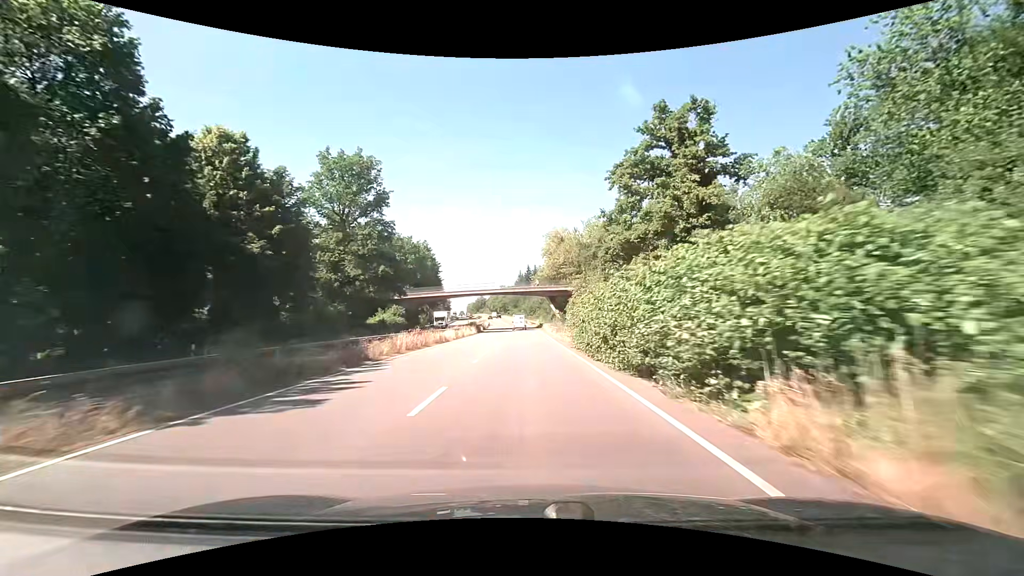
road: trunk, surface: asphalt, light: Day
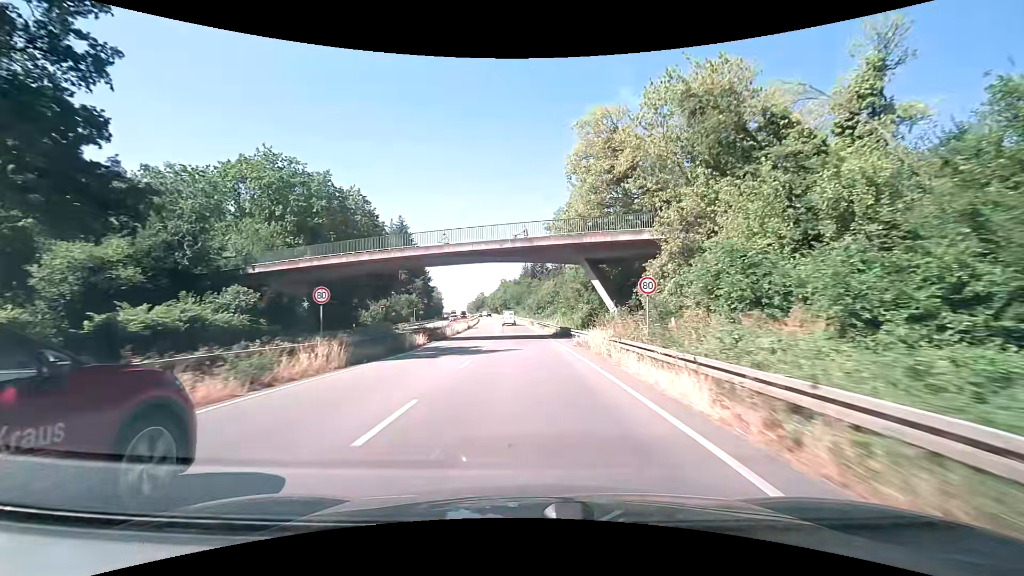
(0.0, +46.9) m; 0°
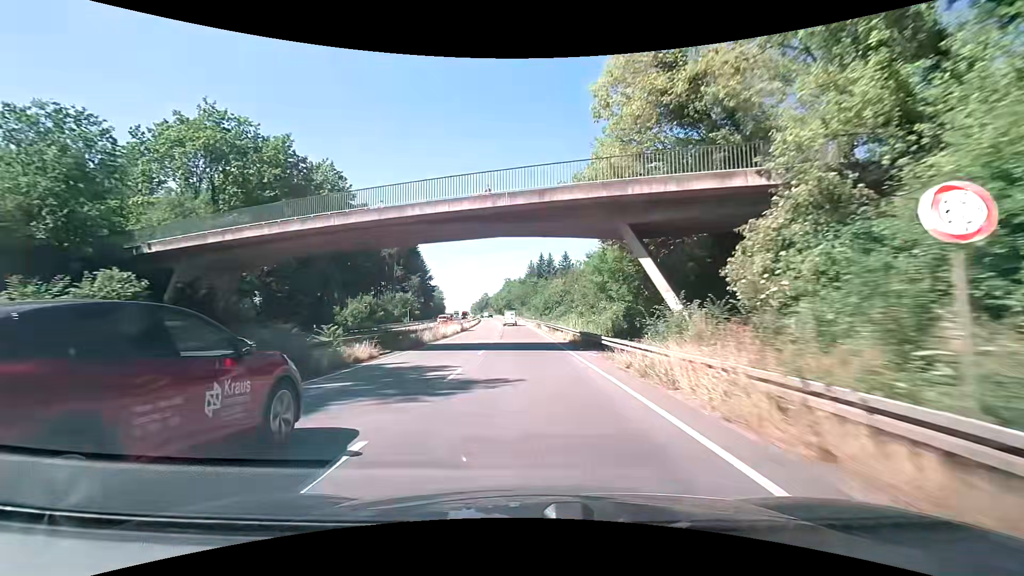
(-0.1, +11.8) m; -1°
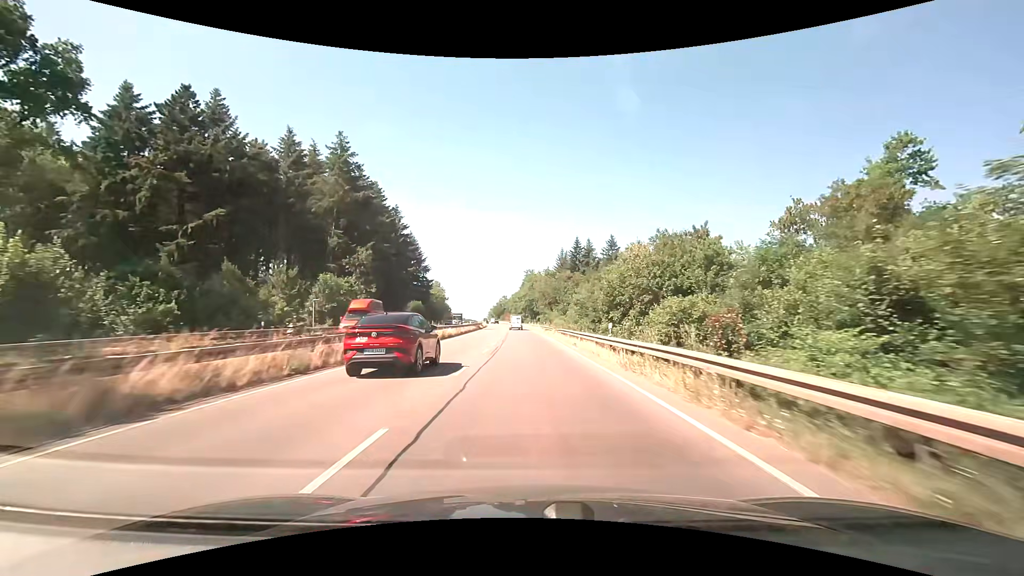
(-1.4, +59.1) m; -3°
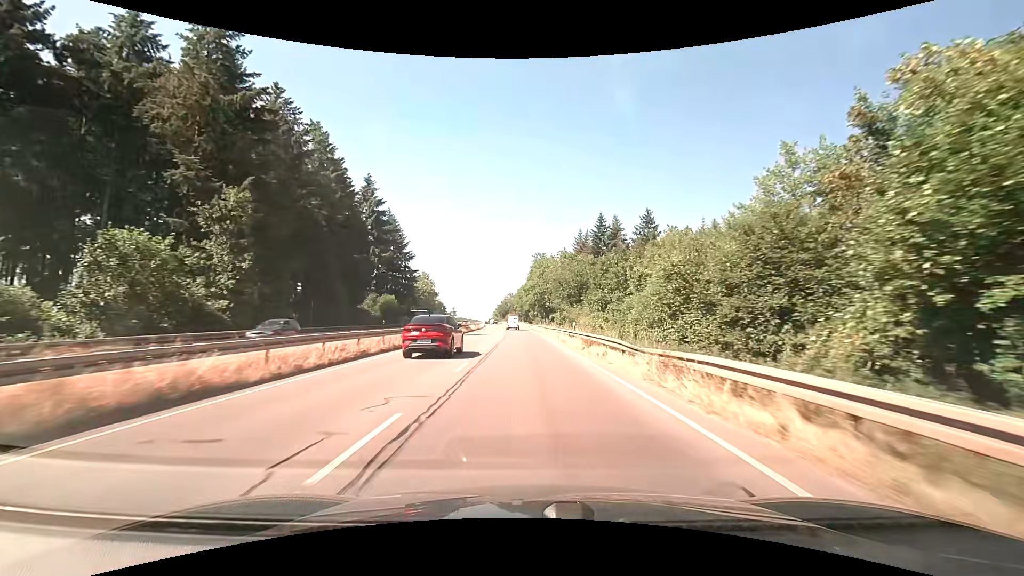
(-0.2, +35.2) m; -1°
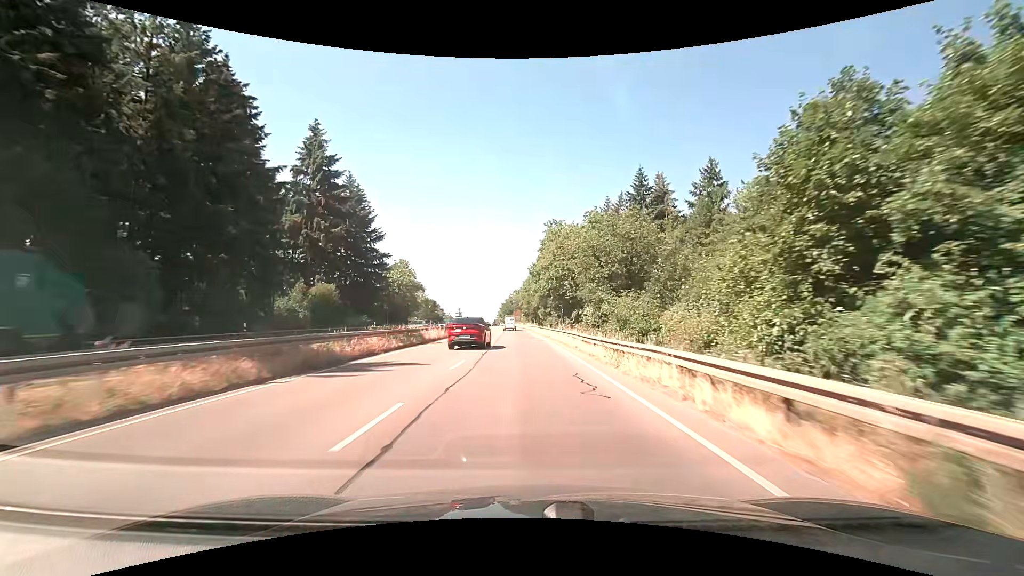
(-0.3, +35.3) m; -1°
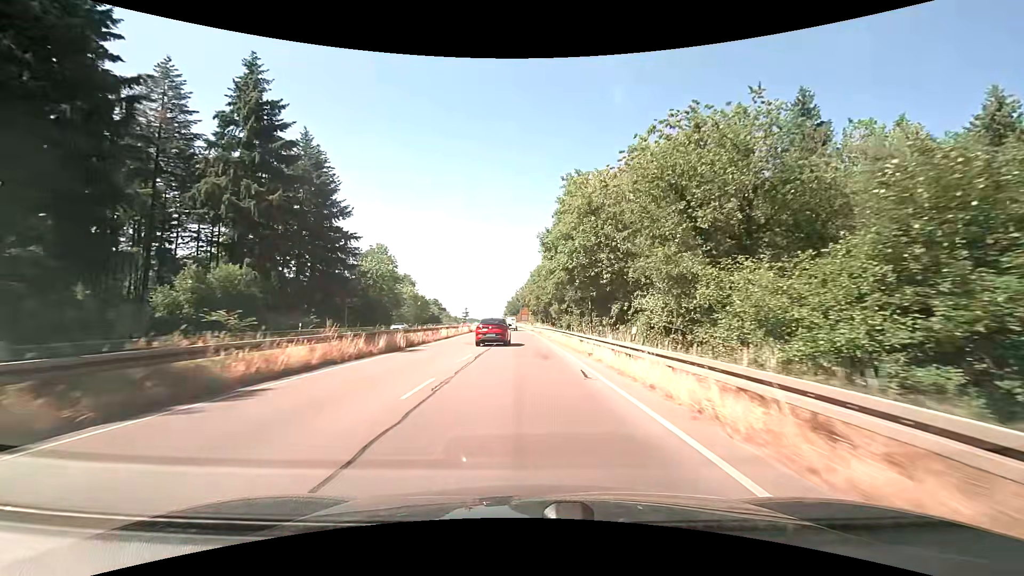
(-0.1, +23.6) m; -1°
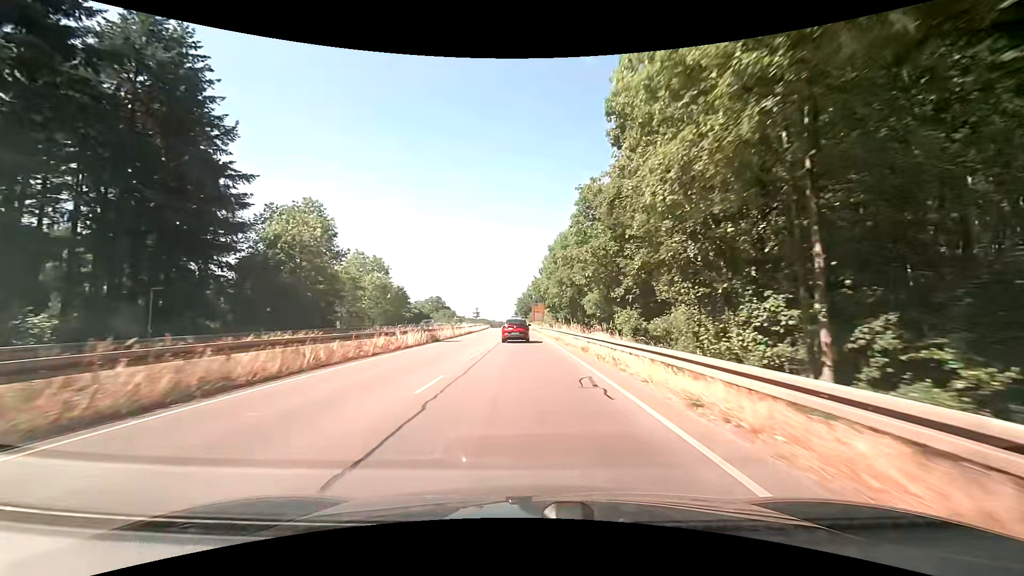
(-0.5, +35.6) m; -2°
(0, +10) (0, +20) (0, +30) (0, +40) (-1, +50) (-1, +60) (-1, +70) (-2, +80) (-2, +90) (-2, +100) m
